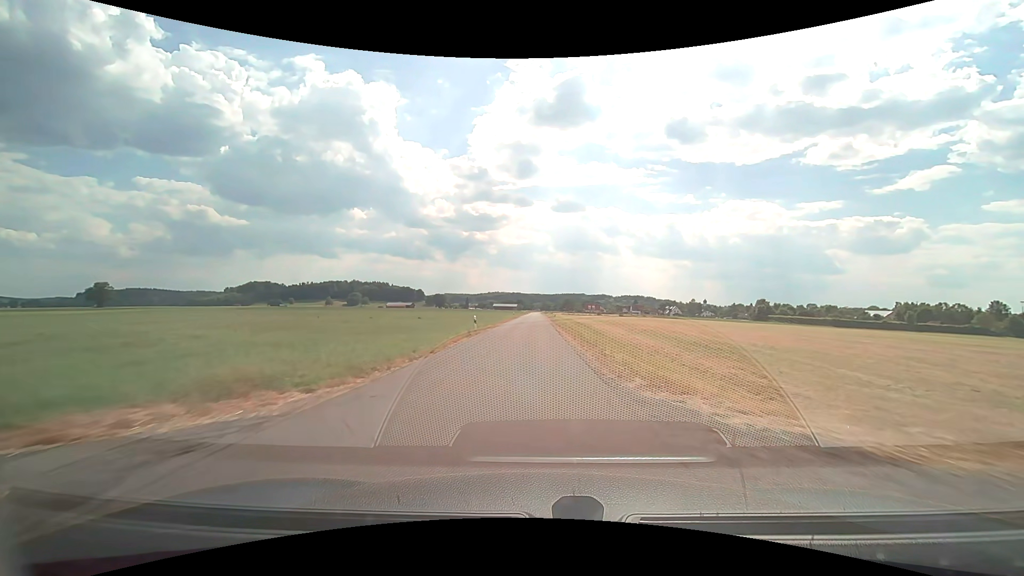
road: unclassified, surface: asphalt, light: Day
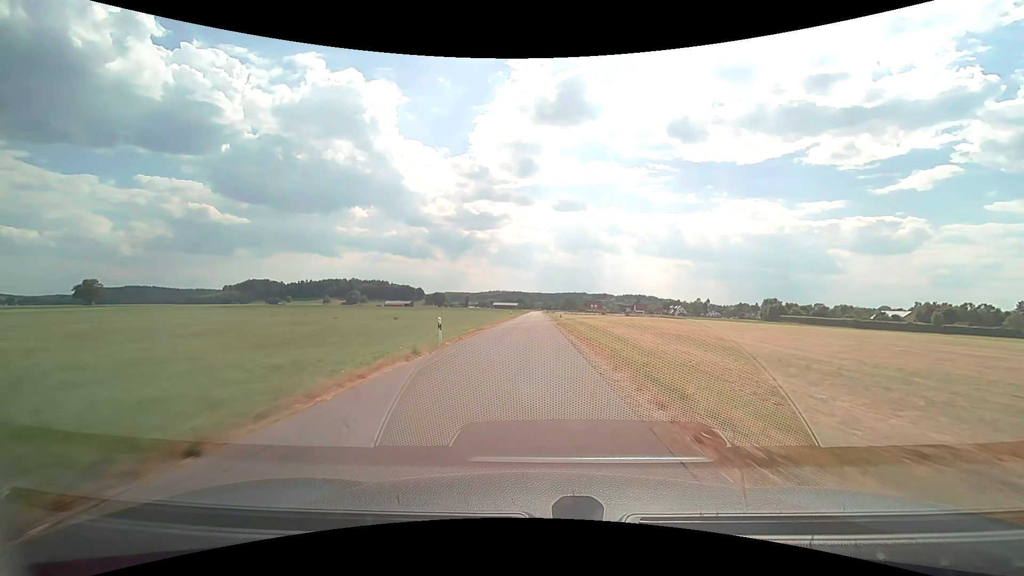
(0.0, +11.8) m; 0°
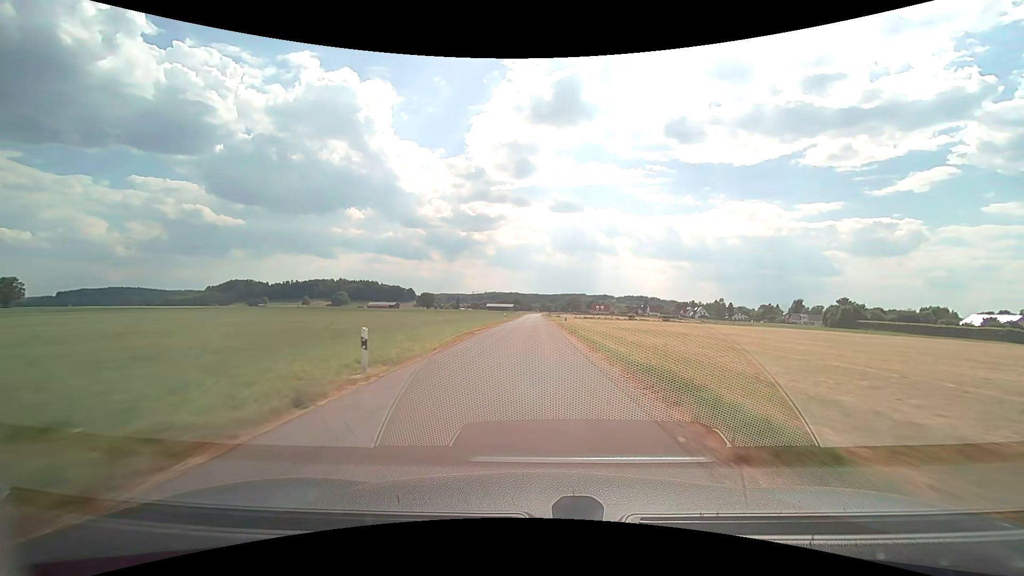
(0.0, +59.9) m; 0°
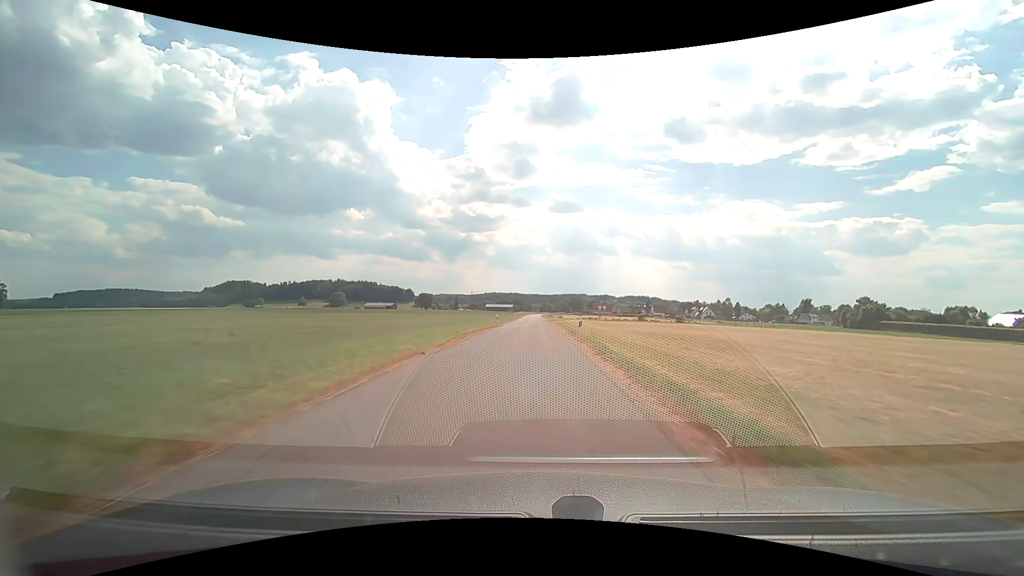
(0.0, +12.1) m; 0°
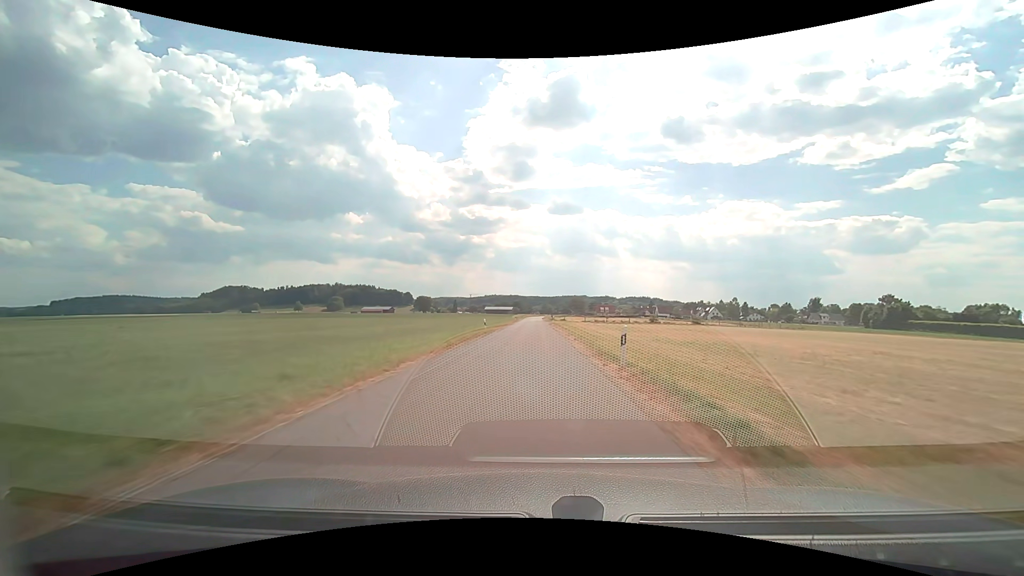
(0.0, +12.2) m; 0°
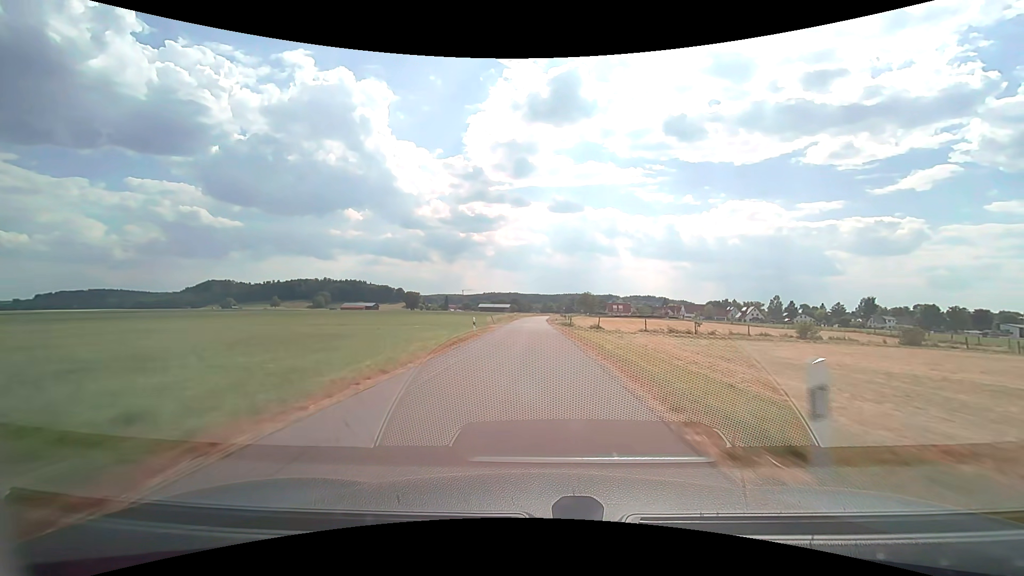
(-0.1, +60.4) m; 0°
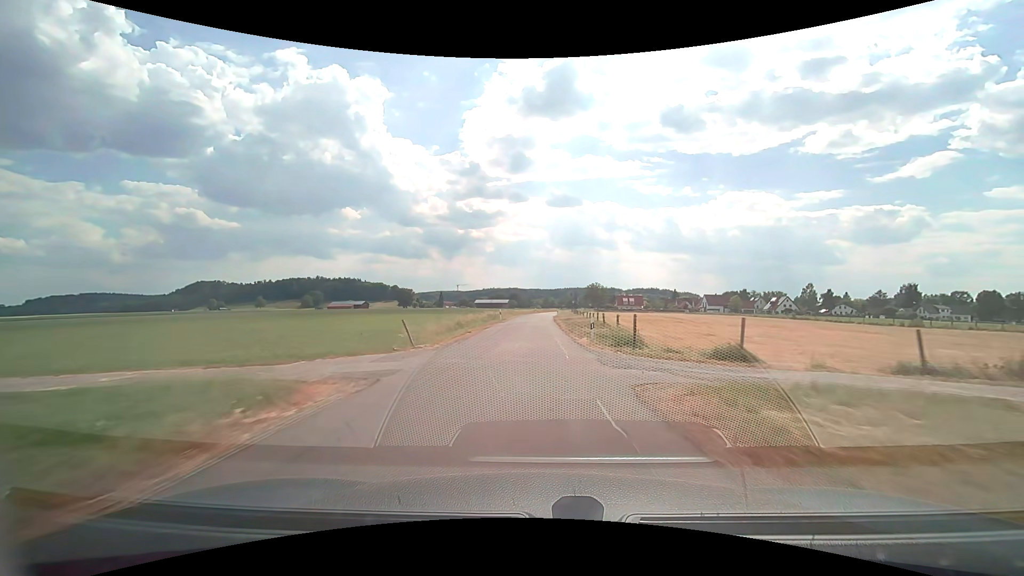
(-0.1, +34.7) m; 0°
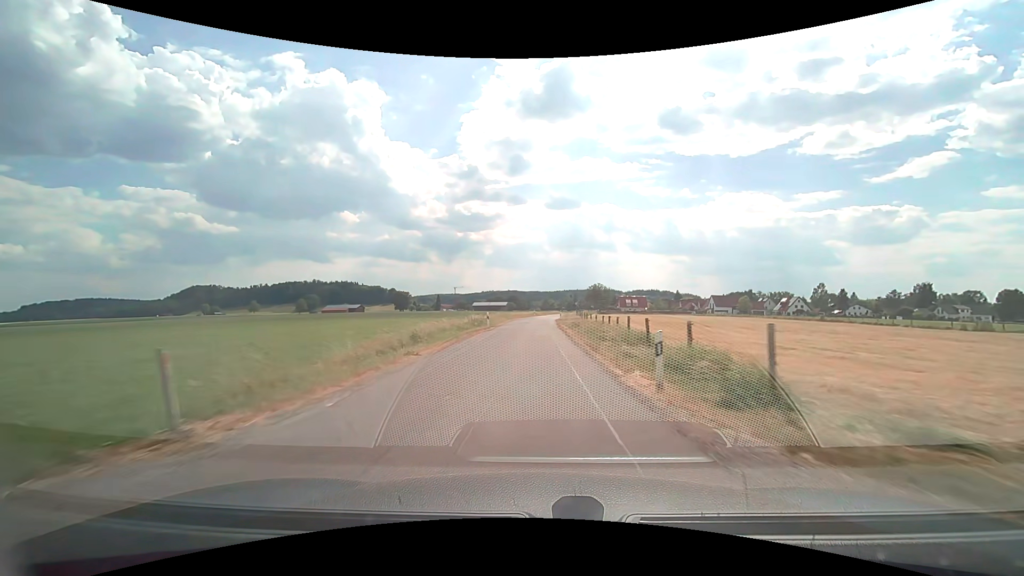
(0.0, +11.2) m; 0°
(0, +10) (0, +20) (0, +30) (0, +40) (+1, +50) (+1, +60) (+2, +70) (+3, +80) (+4, +90) (+5, +100) m
